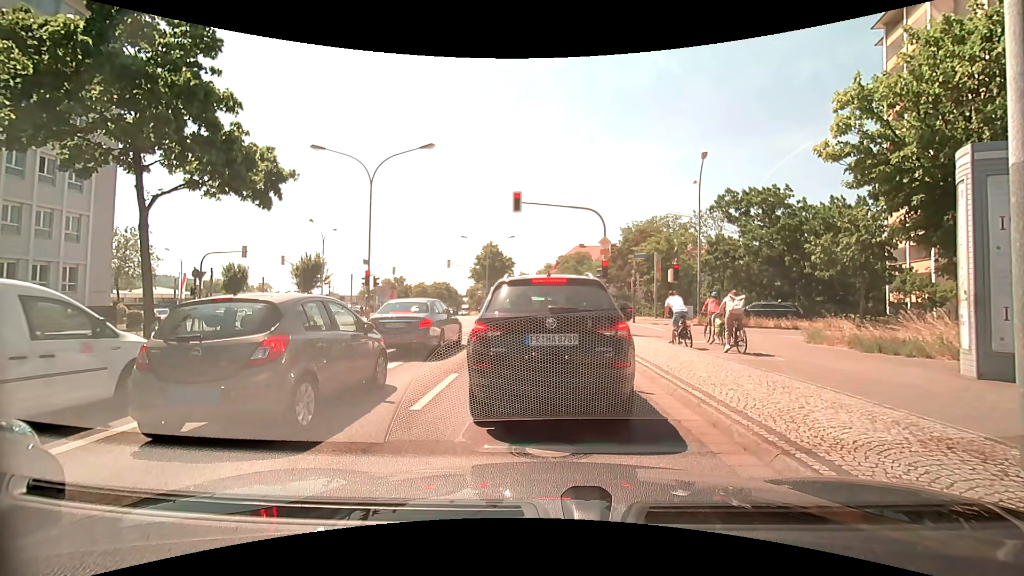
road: primary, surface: asphalt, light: Day
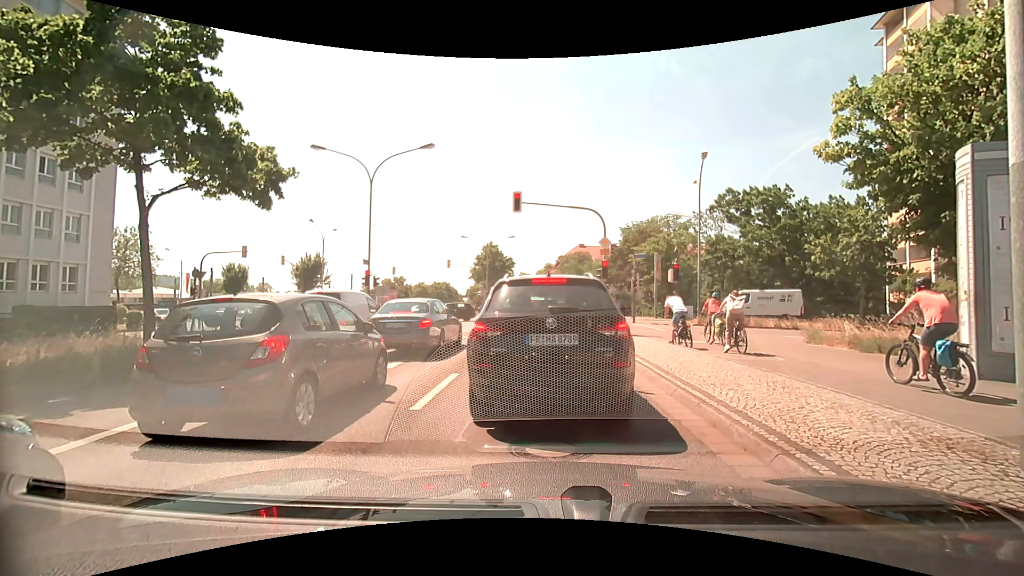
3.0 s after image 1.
(0.0, 0.0) m; 0°
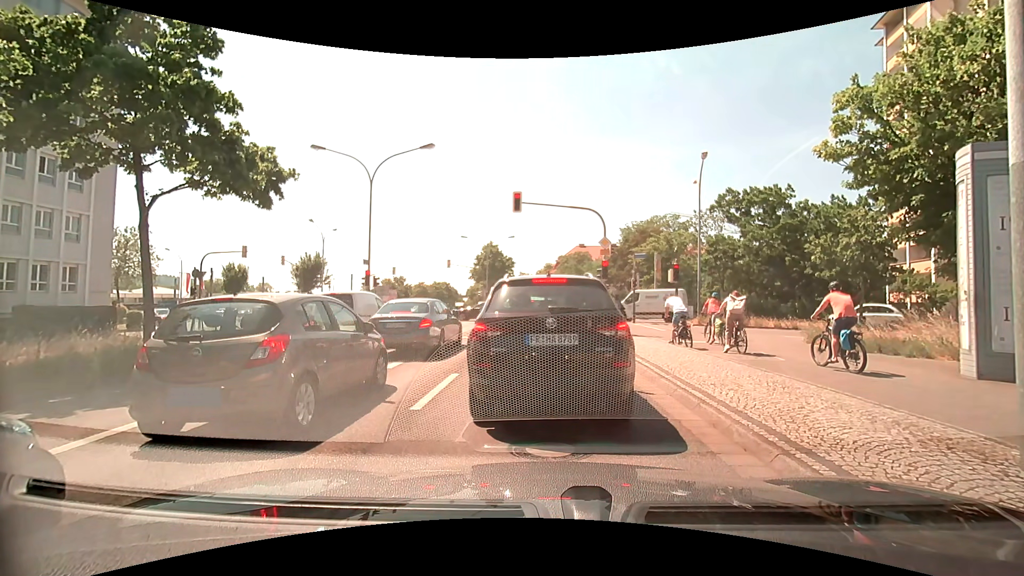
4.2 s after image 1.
(0.0, 0.0) m; 0°
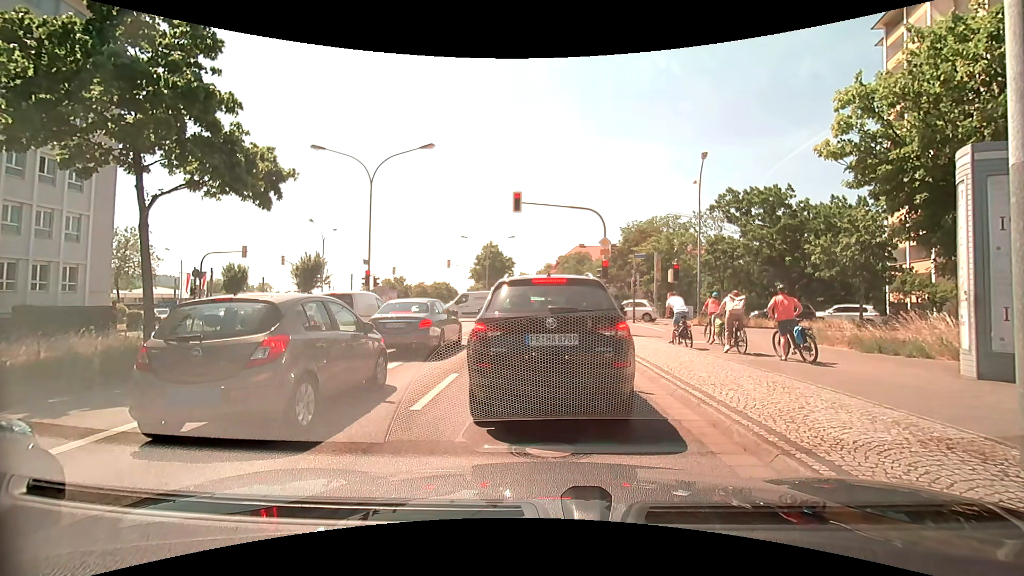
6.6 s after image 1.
(0.0, 0.0) m; 0°
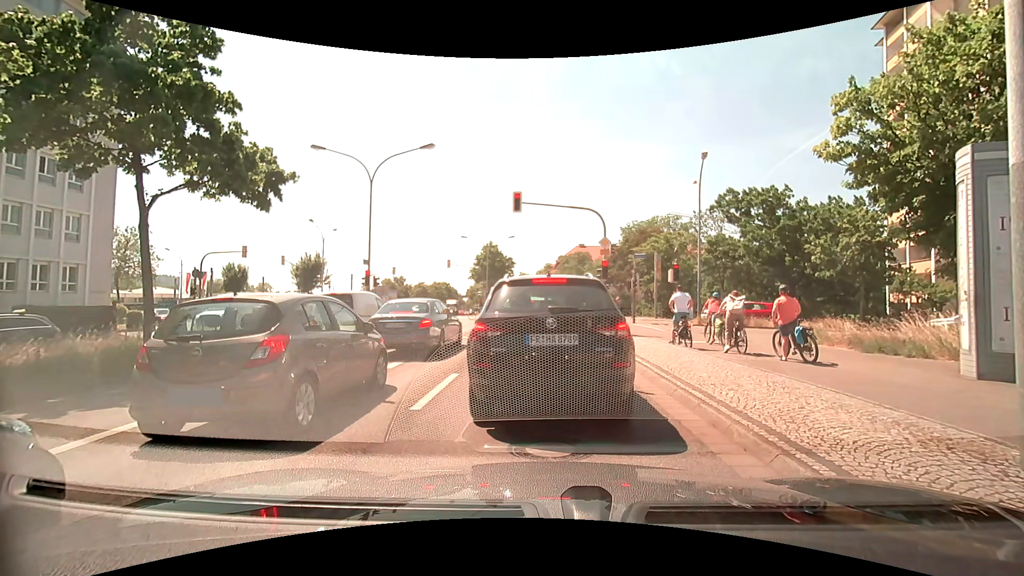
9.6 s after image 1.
(0.0, 0.0) m; 0°
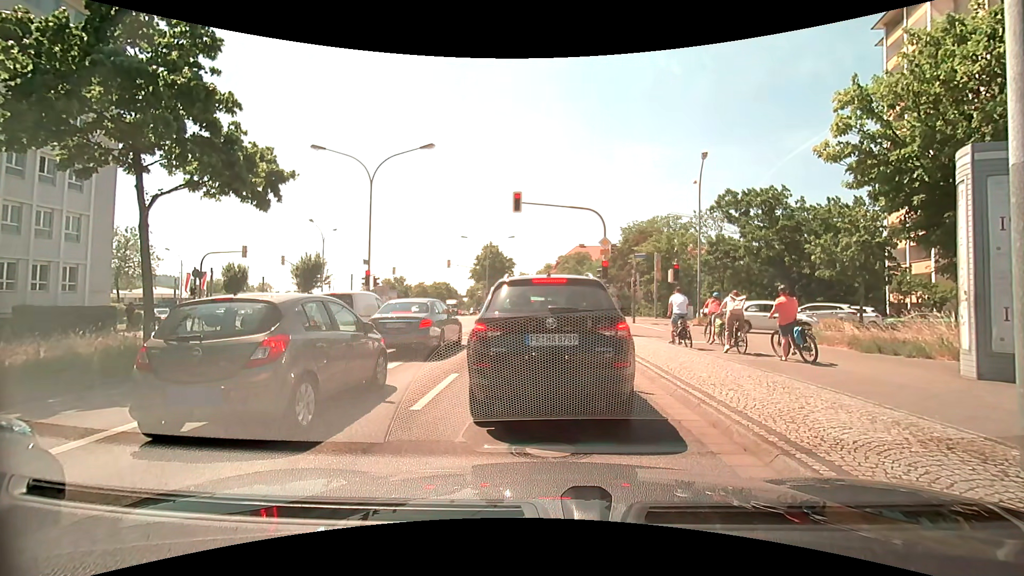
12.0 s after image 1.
(0.0, 0.0) m; 0°
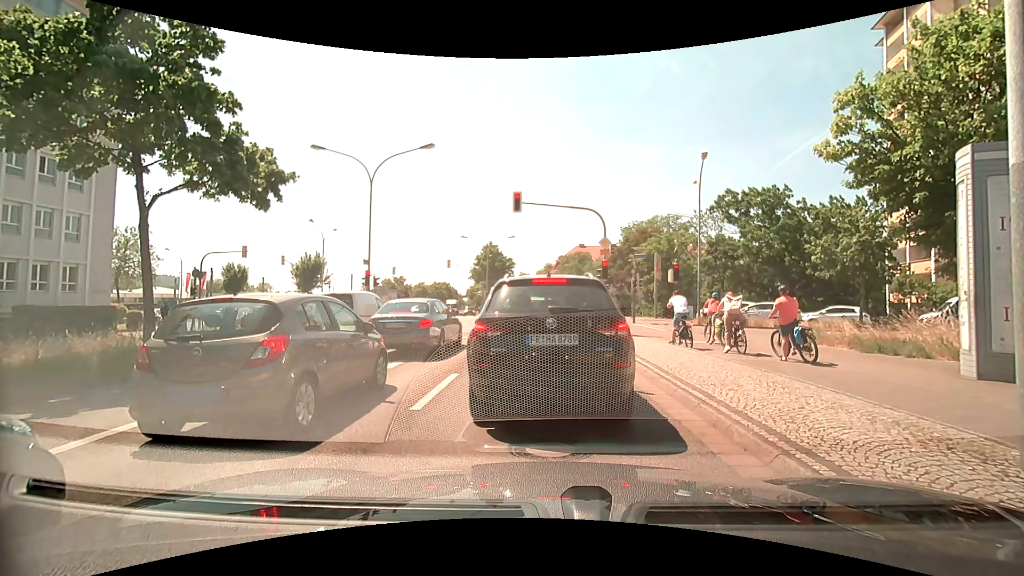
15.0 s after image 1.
(0.0, 0.0) m; 0°
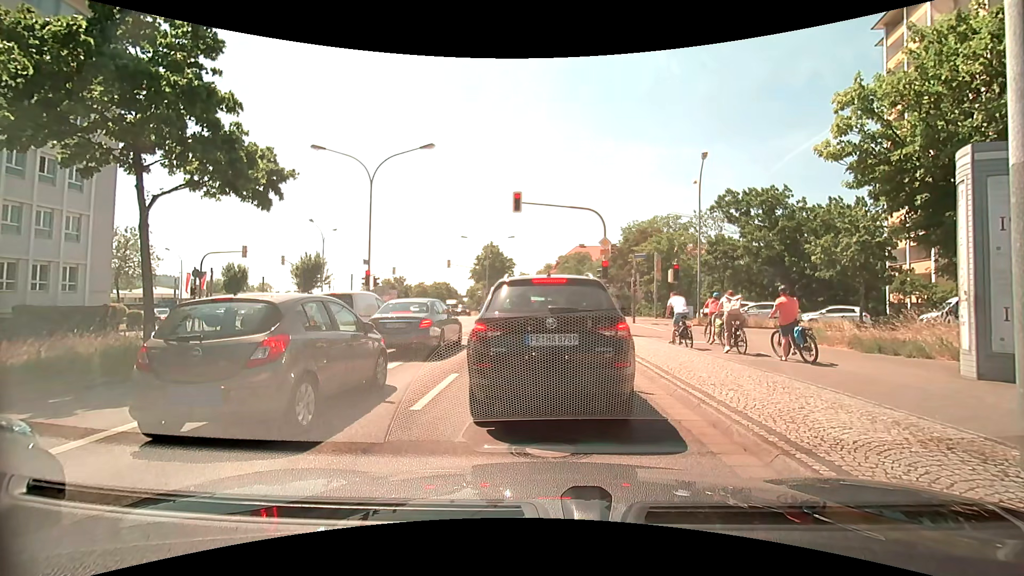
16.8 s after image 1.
(0.0, 0.0) m; 0°
(-1, +10) (-1, +20) (-2, +30) (-3, +40) (-4, +50) (-5, +60) (-6, +70) (-8, +80) (-10, +89) (-12, +99) m
